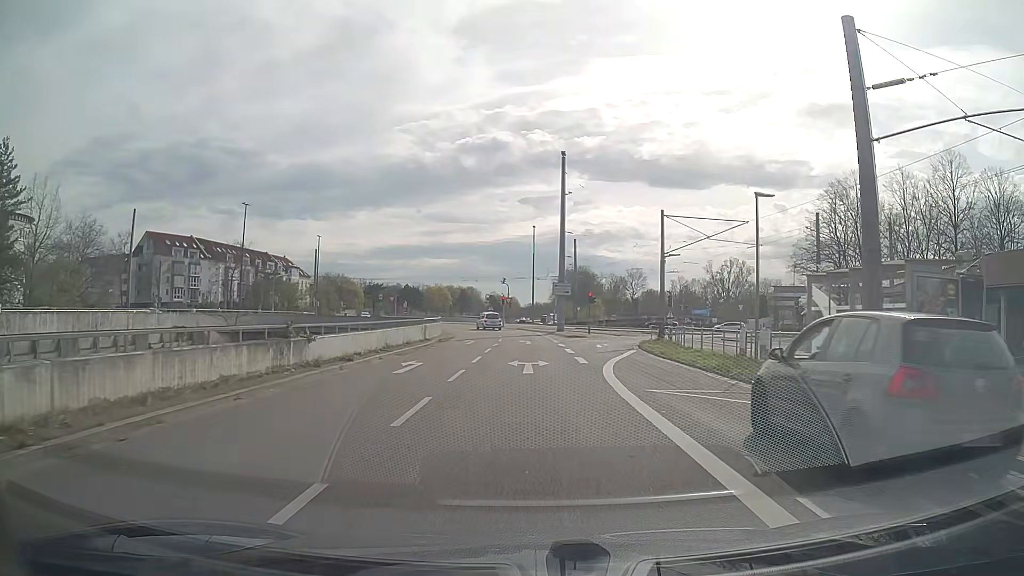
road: trunk_link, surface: asphalt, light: Day
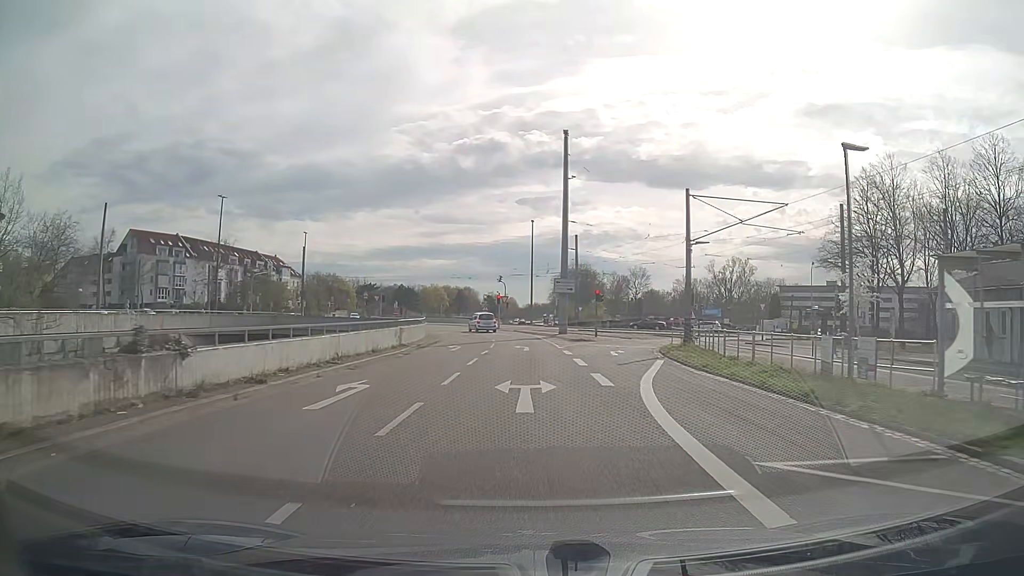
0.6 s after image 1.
(0.0, +6.5) m; 0°
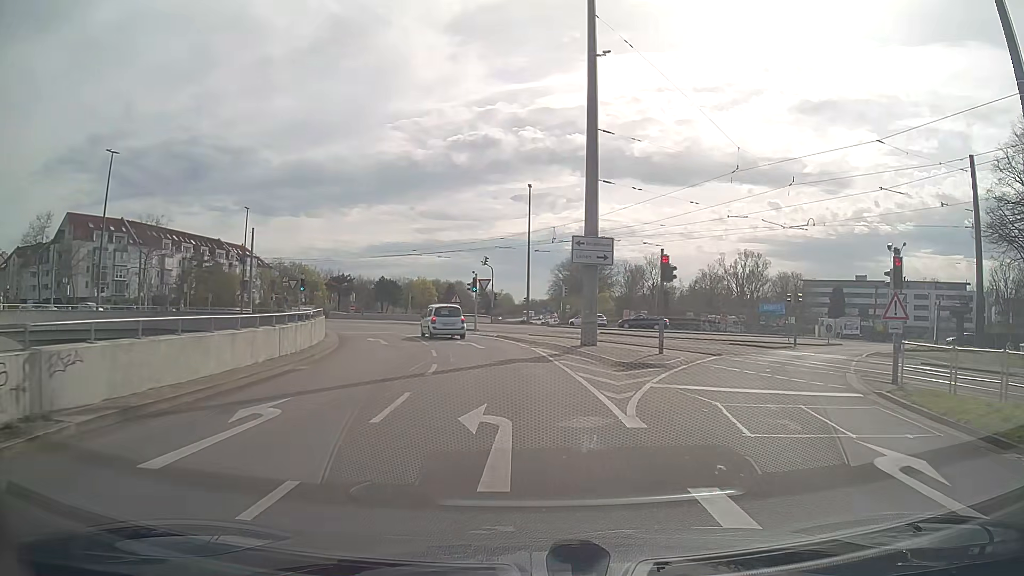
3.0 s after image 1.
(0.0, +22.9) m; 0°
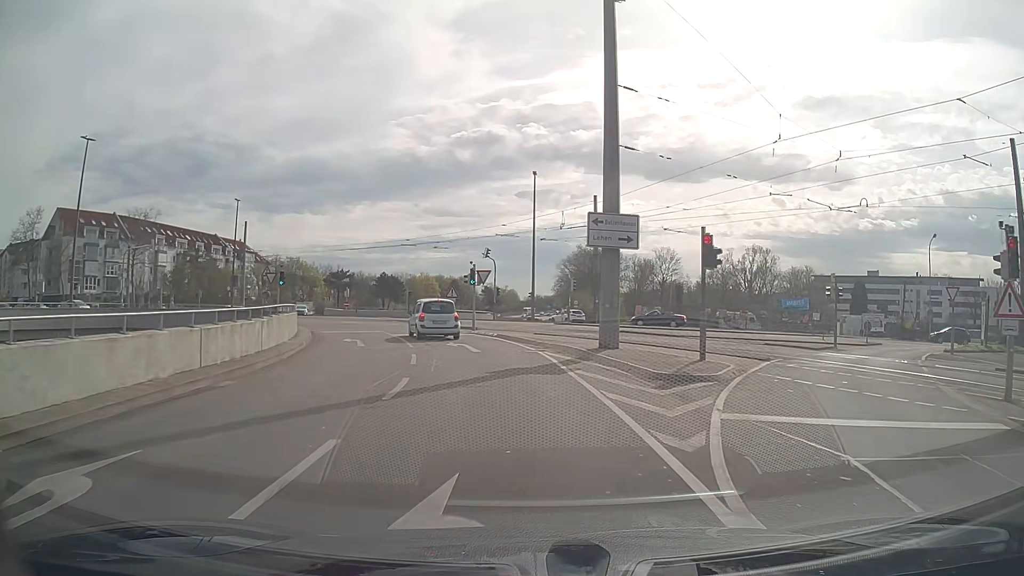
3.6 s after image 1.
(0.0, +4.6) m; -1°
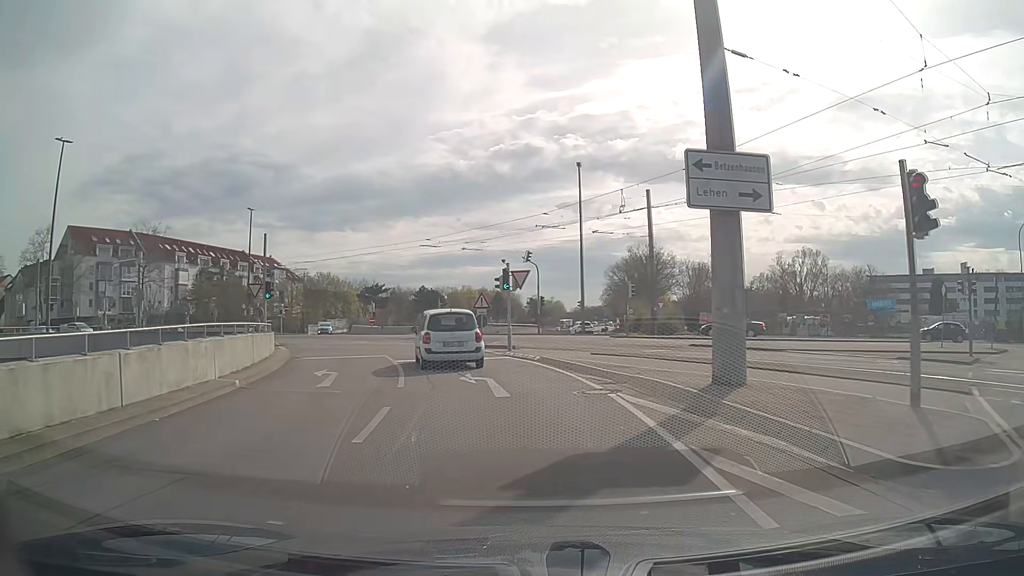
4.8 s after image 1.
(-0.1, +8.3) m; -4°
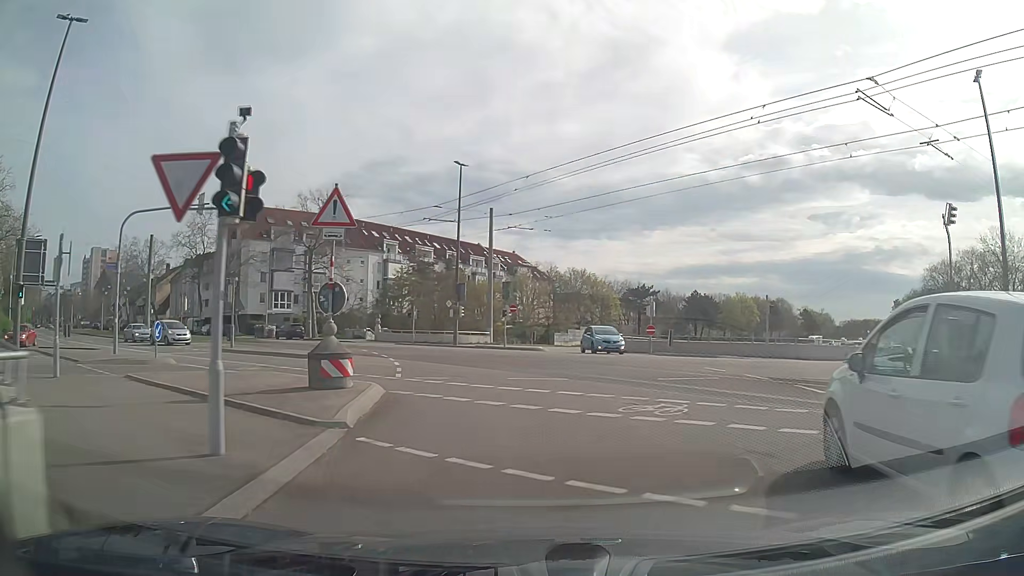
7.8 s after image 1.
(-7.0, +25.9) m; -22°
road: tertiary_link
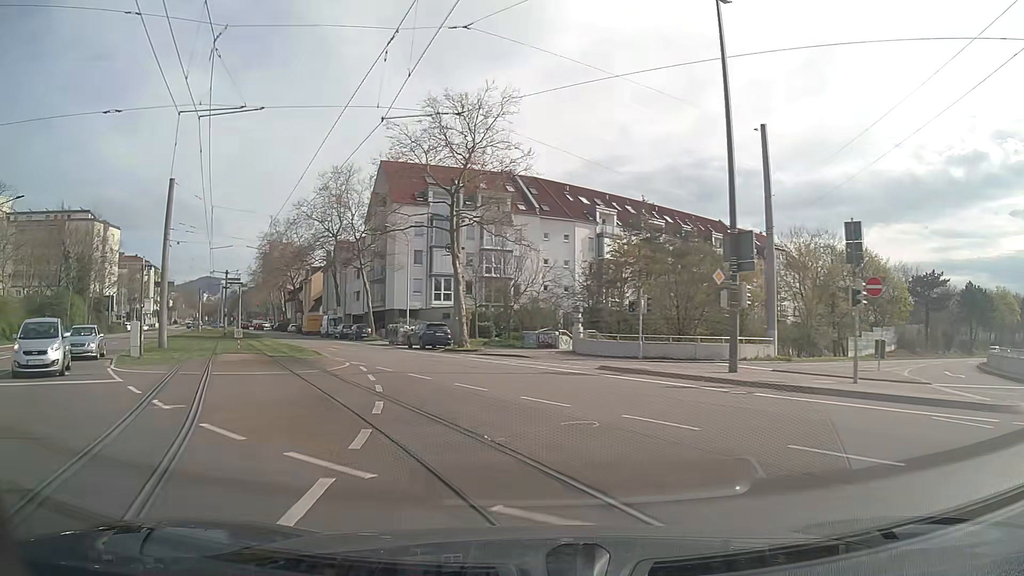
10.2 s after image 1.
(-4.5, +28.9) m; -19°
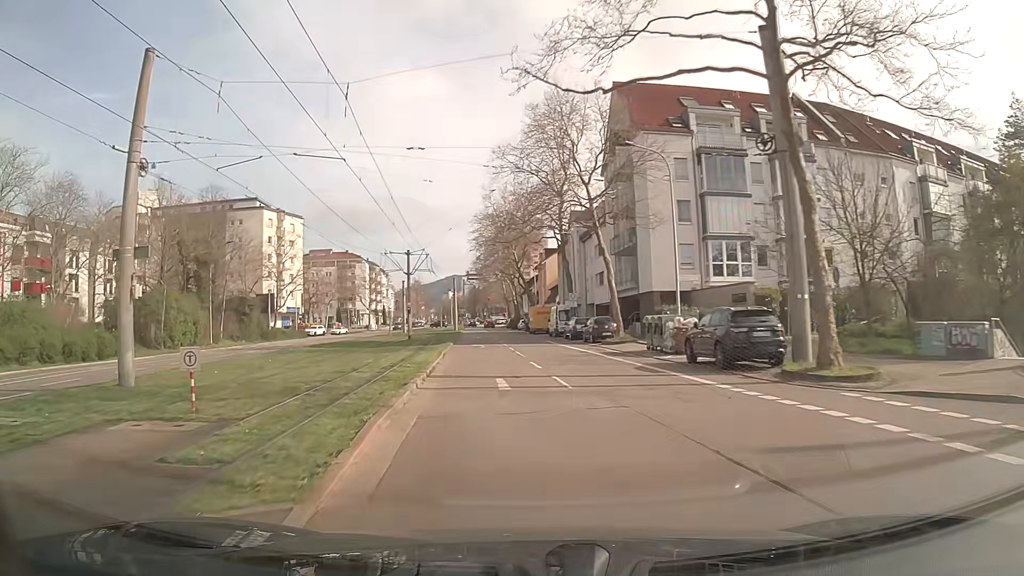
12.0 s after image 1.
(-4.4, +22.4) m; -22°
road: tertiary
